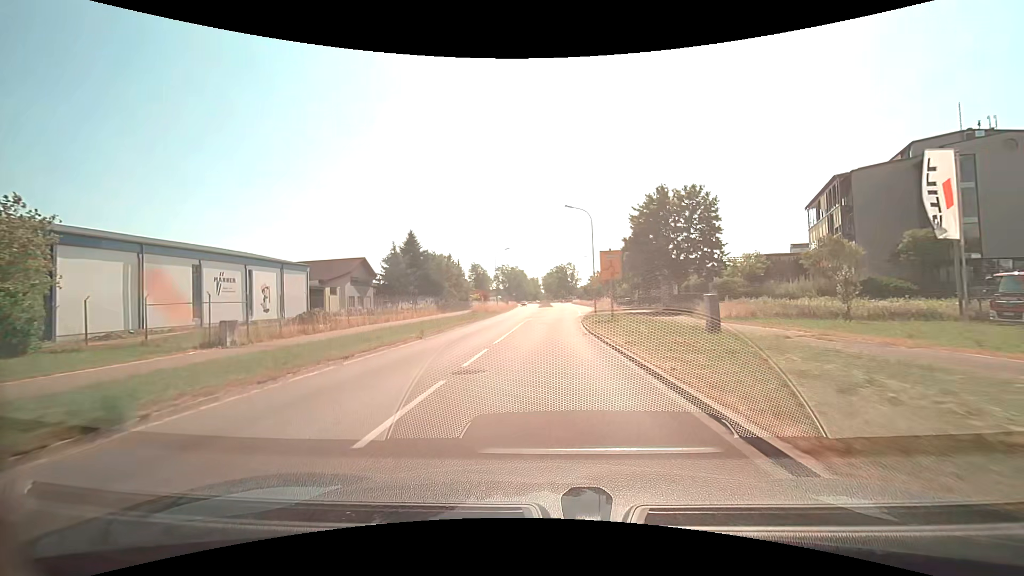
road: secondary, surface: asphalt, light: Day
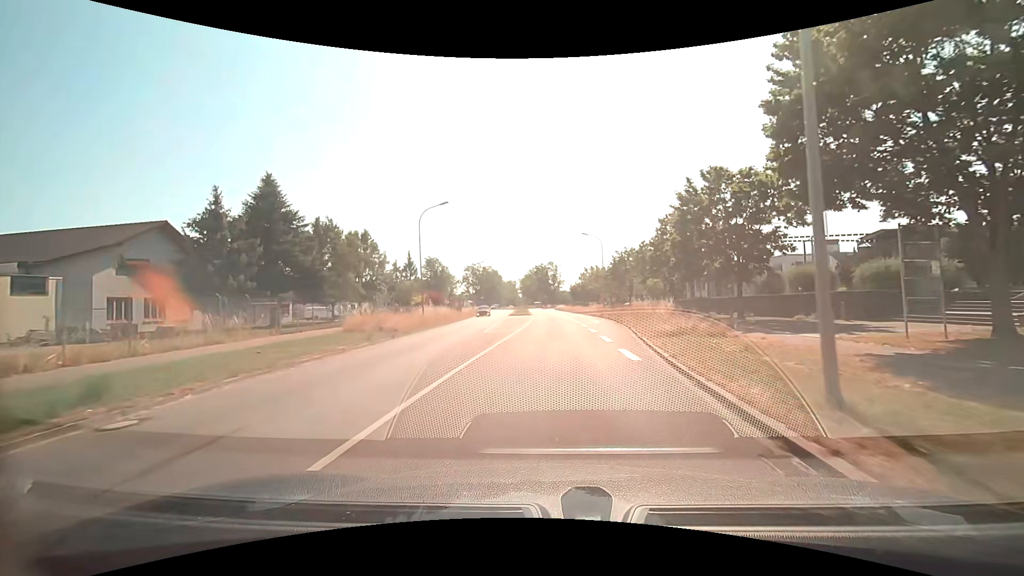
(+0.6, +35.2) m; +3°
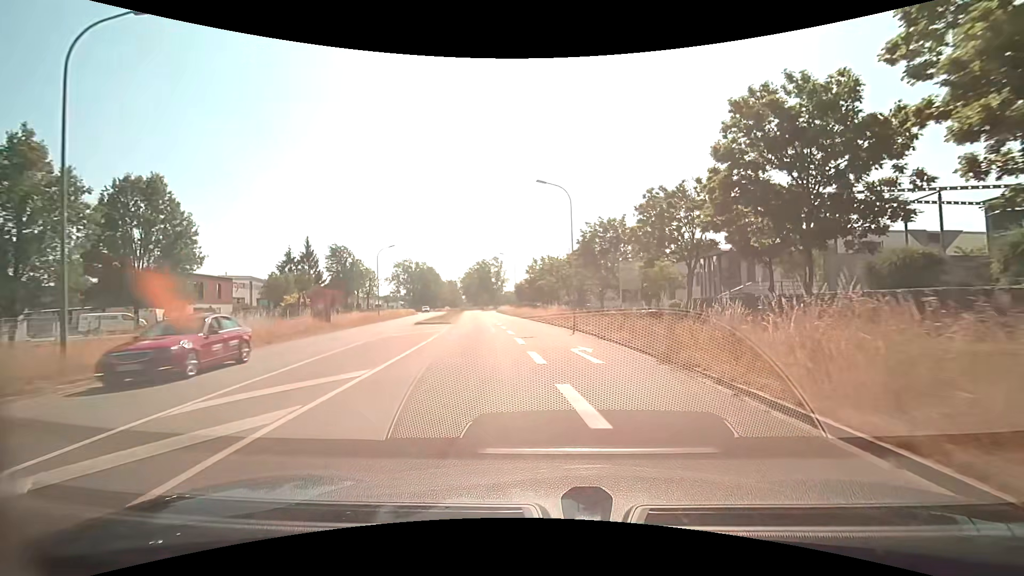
(+0.9, +24.4) m; +6°
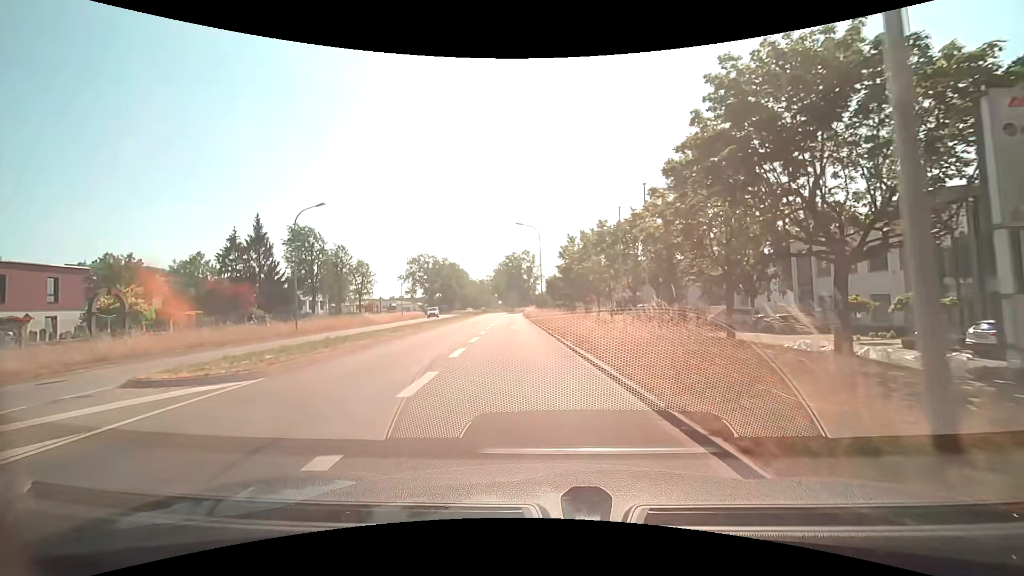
(-0.1, +28.0) m; -4°
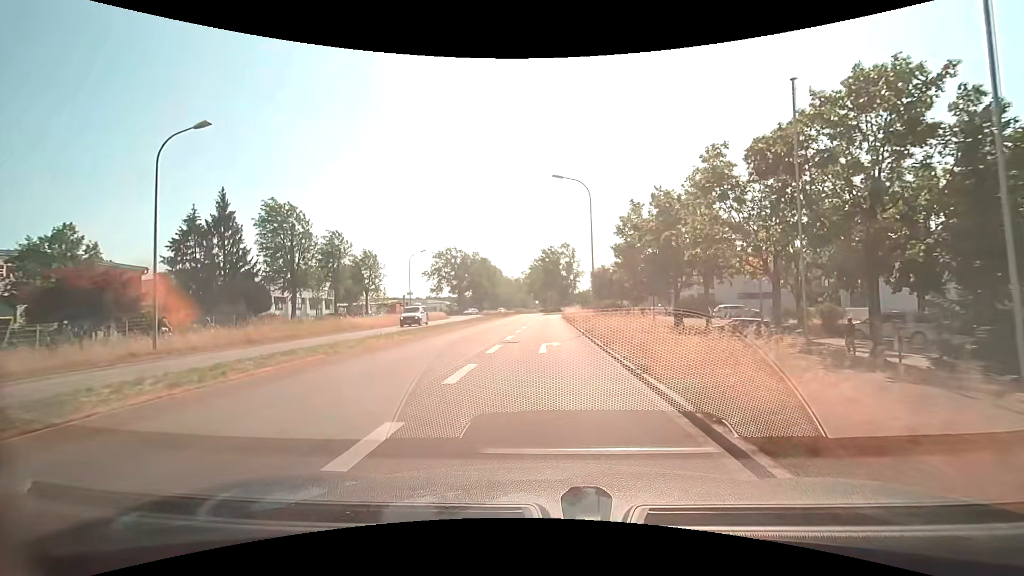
(-1.0, +16.9) m; -5°
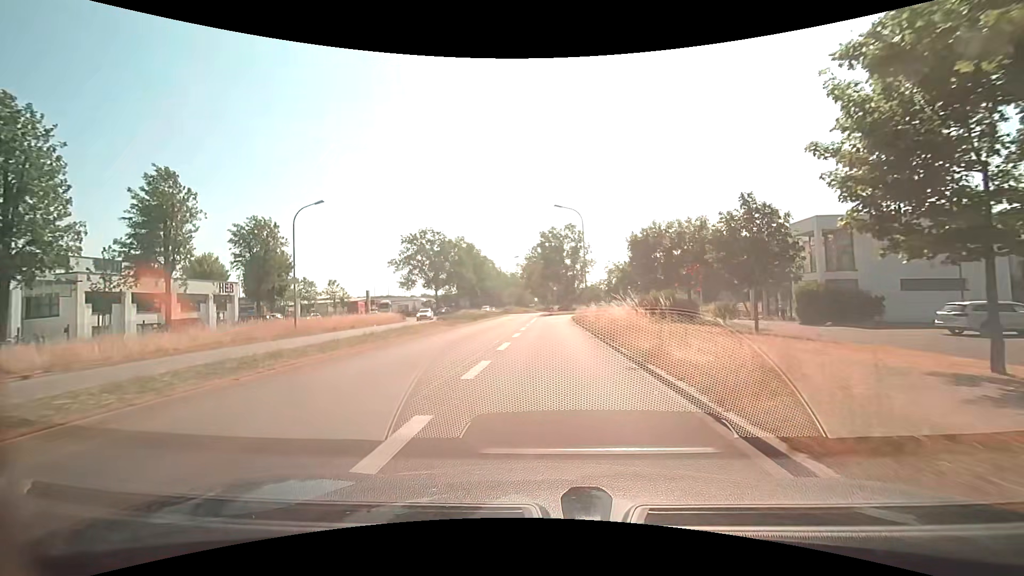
(0.0, +29.8) m; 0°
